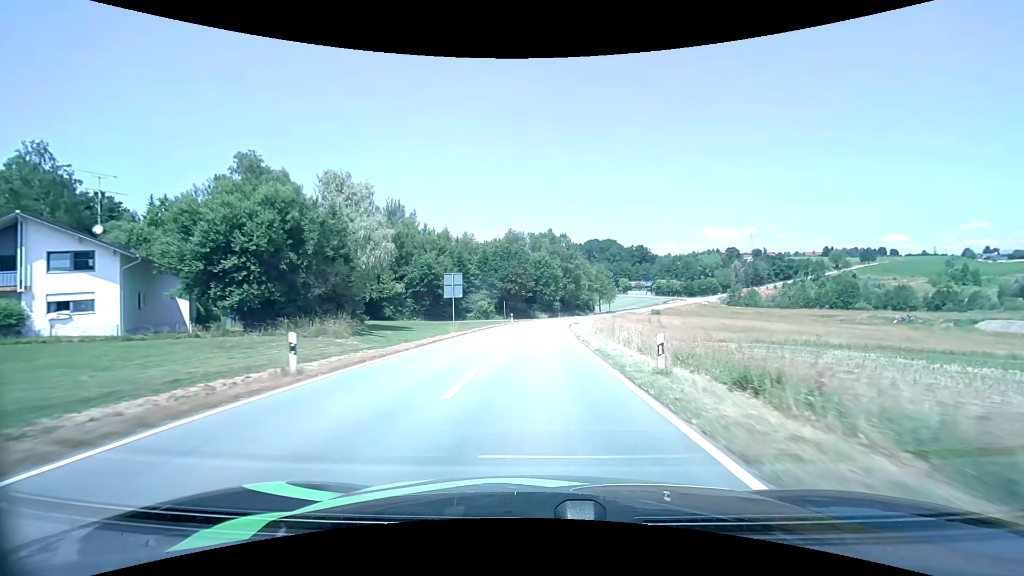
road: tertiary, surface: asphalt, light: Day
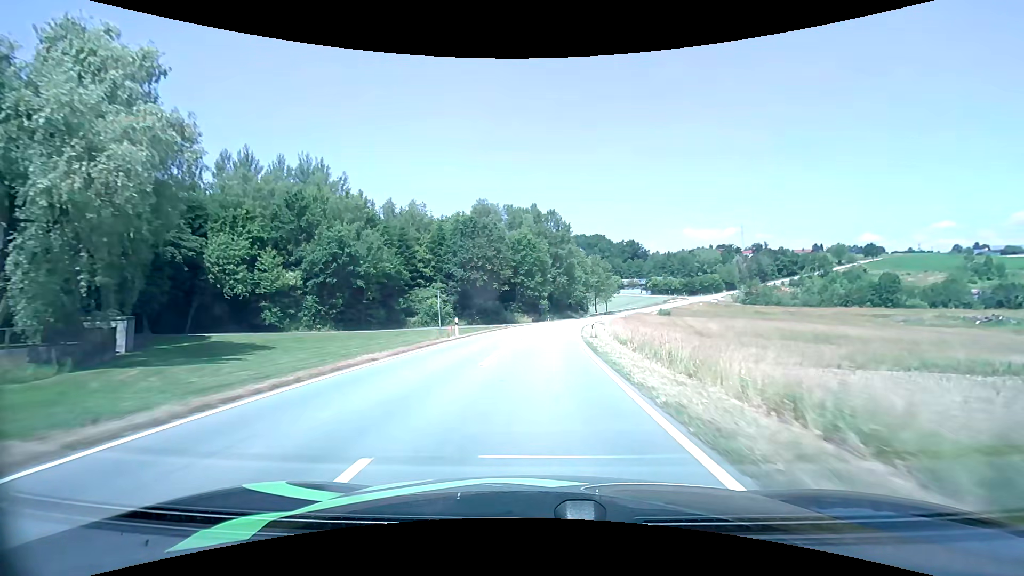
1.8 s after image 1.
(+0.5, +32.2) m; +2°
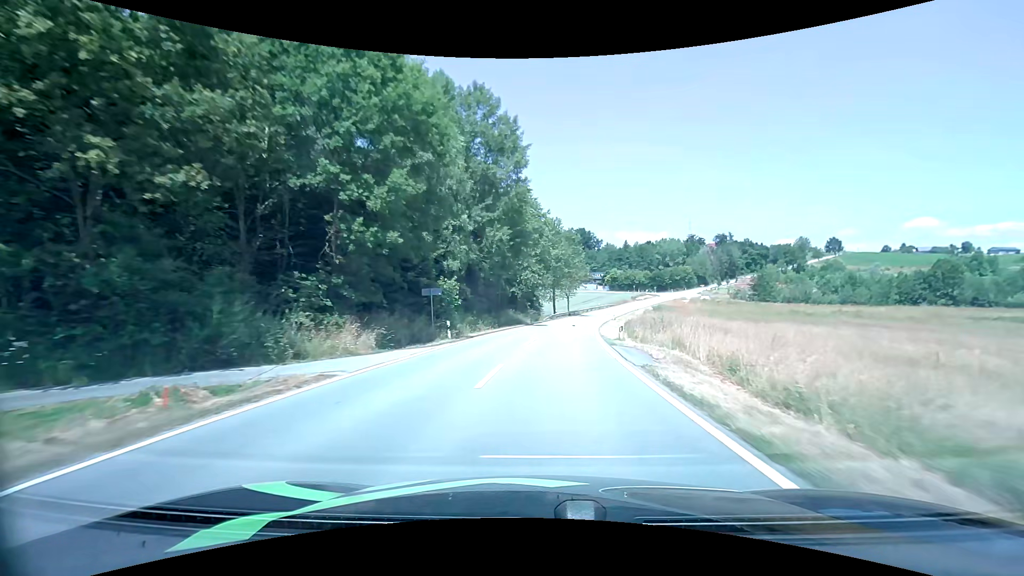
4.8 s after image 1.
(+2.7, +54.0) m; +7°
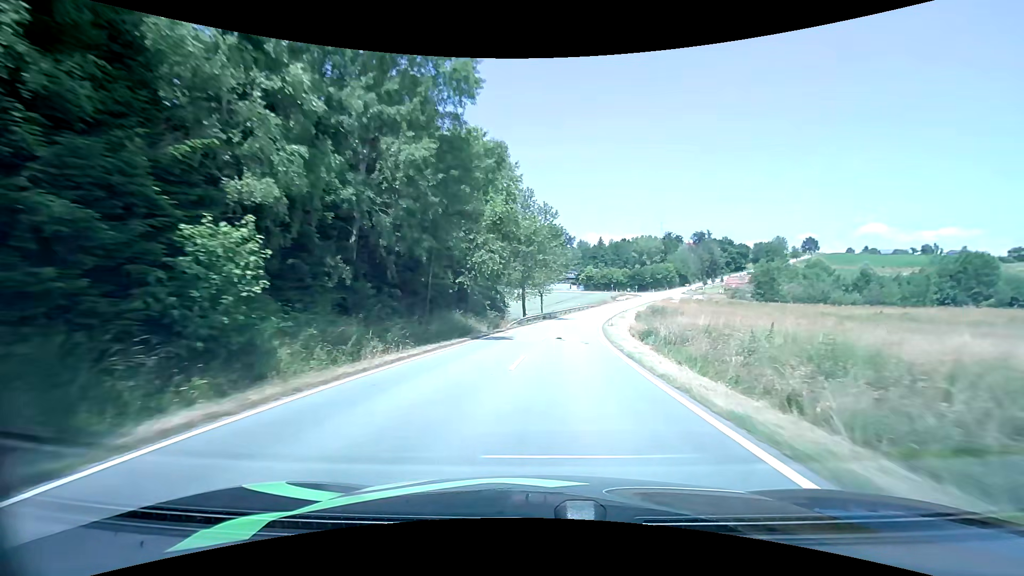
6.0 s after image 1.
(+0.6, +21.1) m; +3°
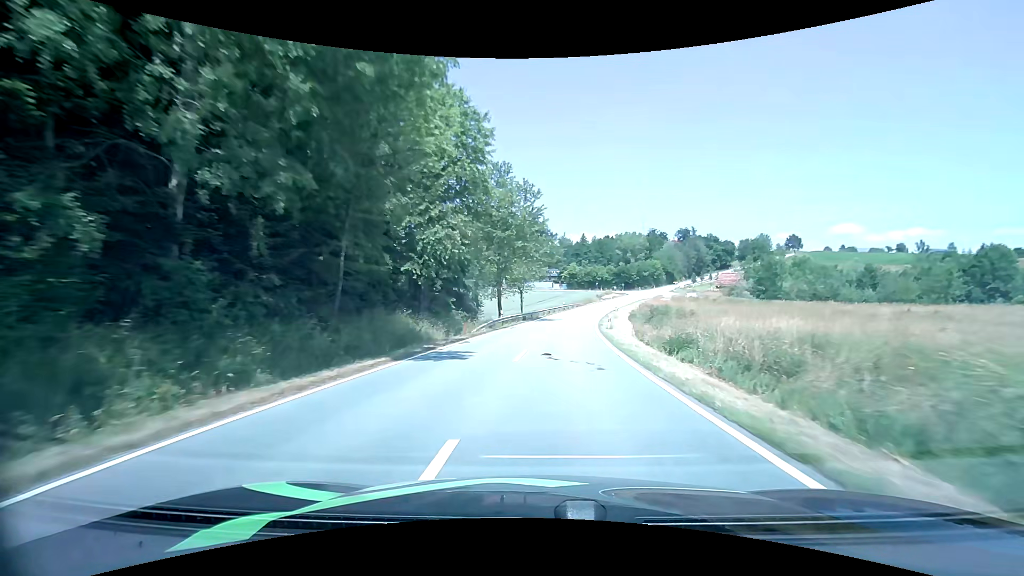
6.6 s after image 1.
(+0.2, +10.6) m; +2°
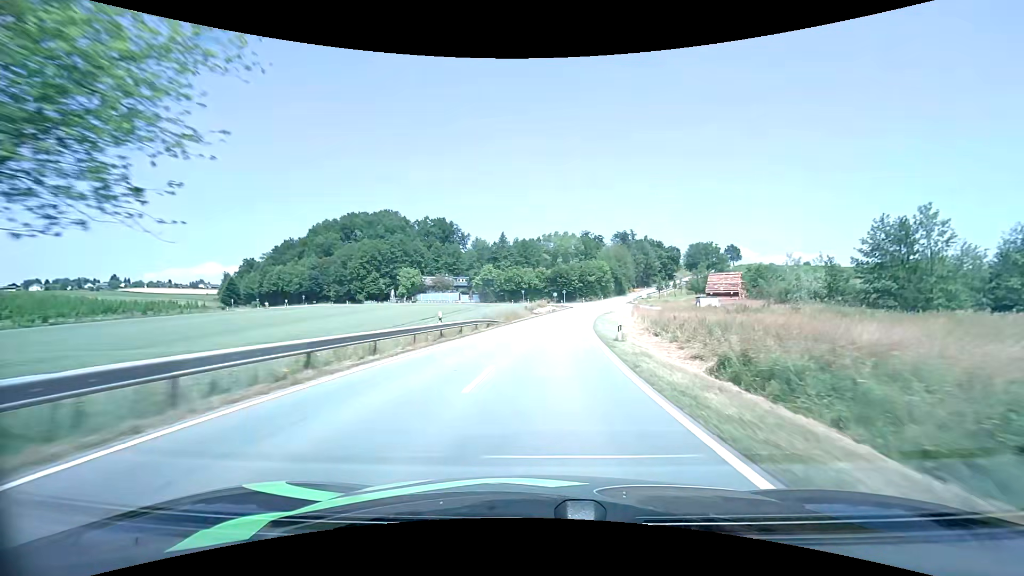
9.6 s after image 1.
(+4.7, +54.7) m; +9°
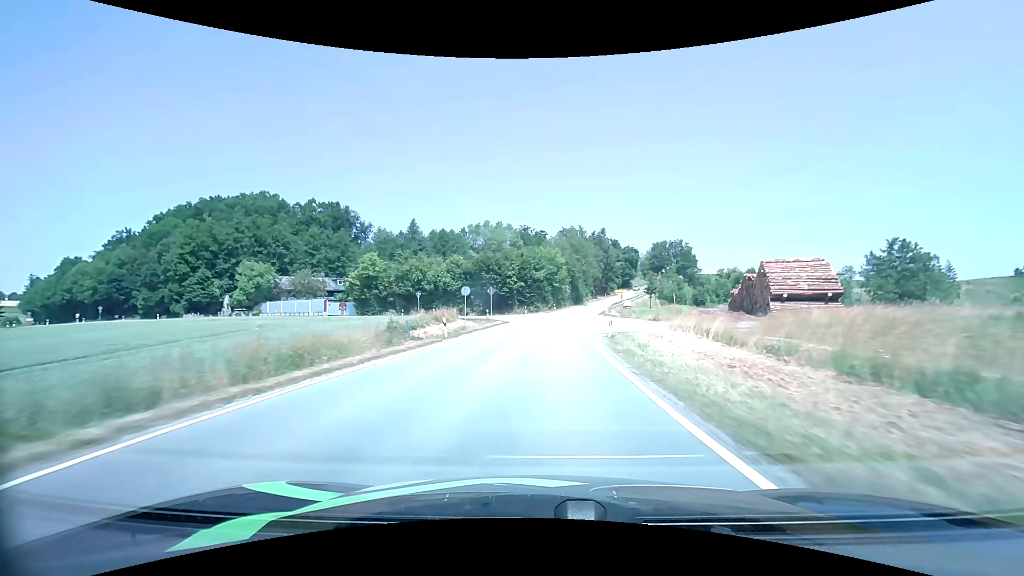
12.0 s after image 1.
(+3.0, +46.5) m; +7°
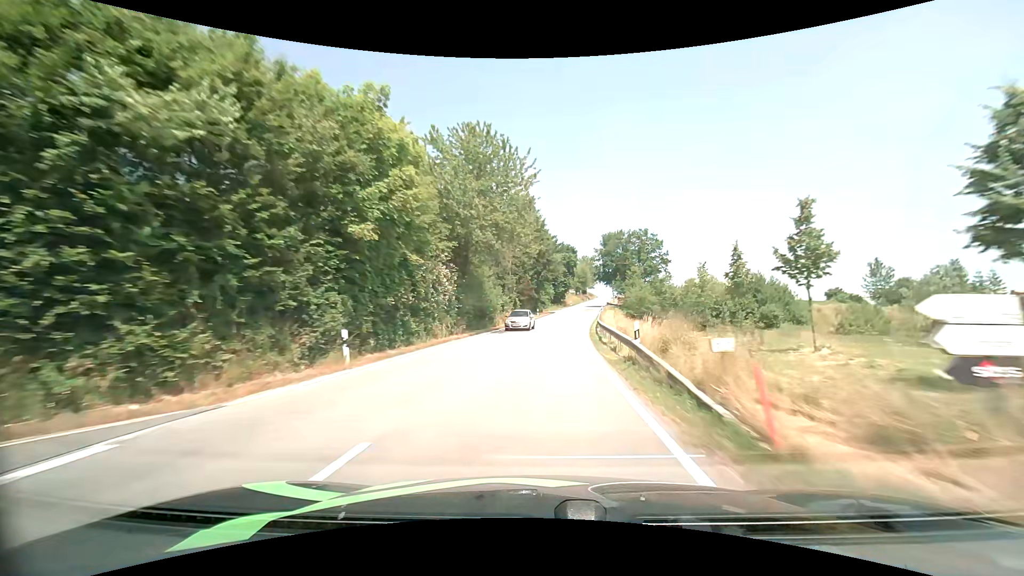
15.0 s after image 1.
(+5.1, +59.2) m; +10°
(0, +10) (0, +20) (+1, +30) (+2, +40) (+3, +50) (+4, +60) (+6, +70) (+7, +80) (+9, +89) (+11, +99) m
